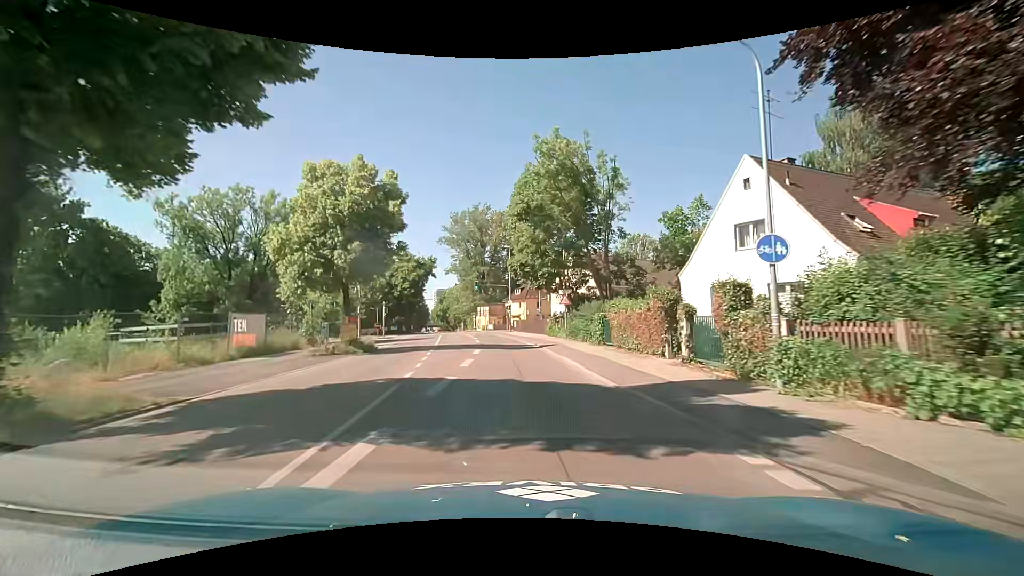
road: secondary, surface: asphalt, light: Day
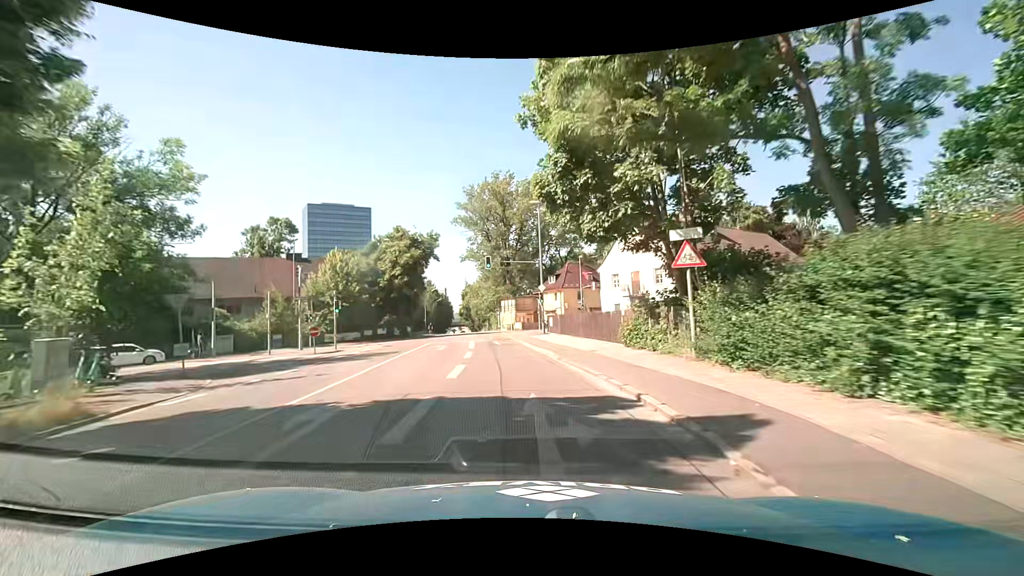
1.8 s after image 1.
(-0.6, +21.9) m; -3°
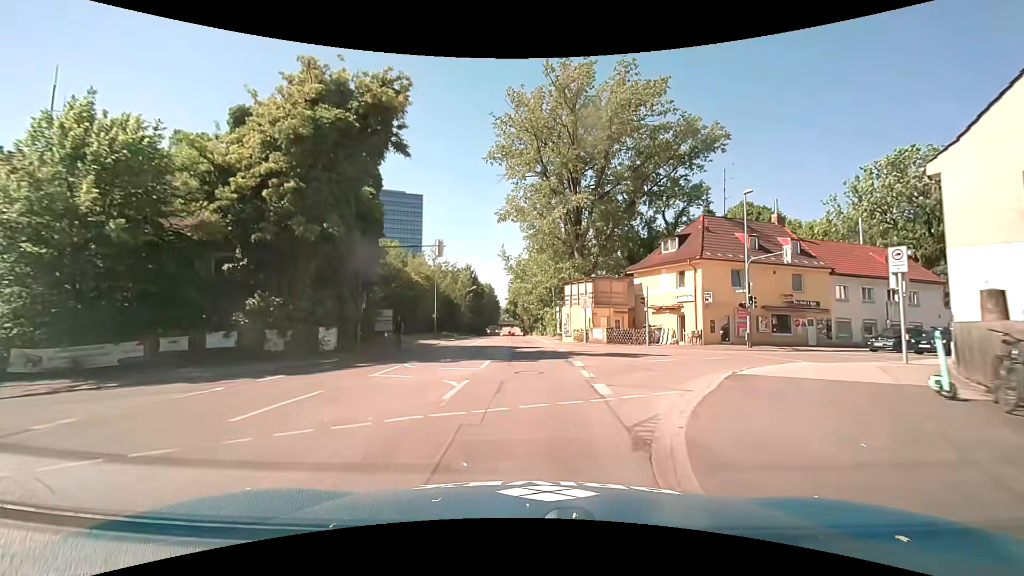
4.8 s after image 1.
(-2.6, +36.8) m; -7°
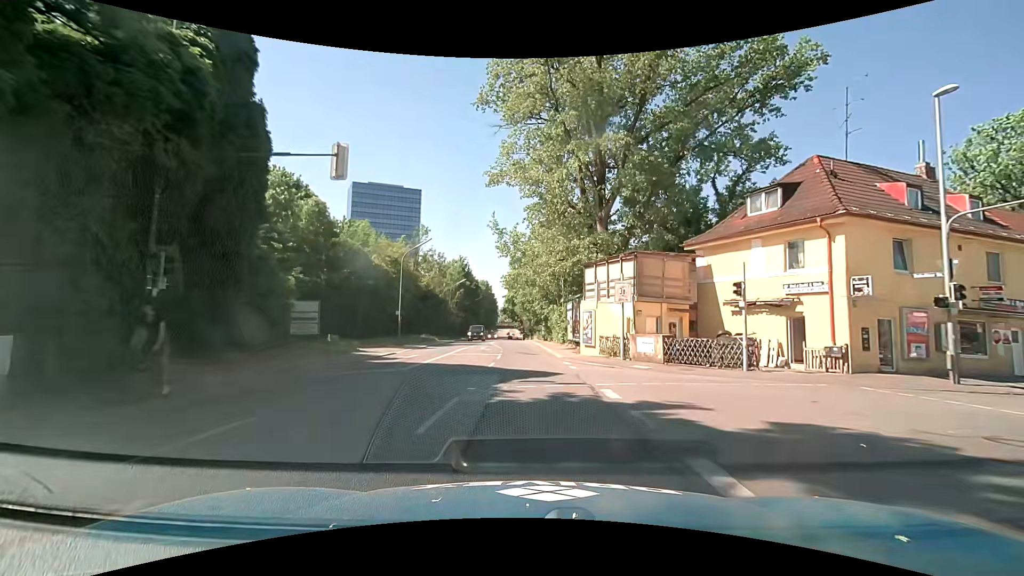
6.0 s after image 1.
(0.0, +14.8) m; 0°
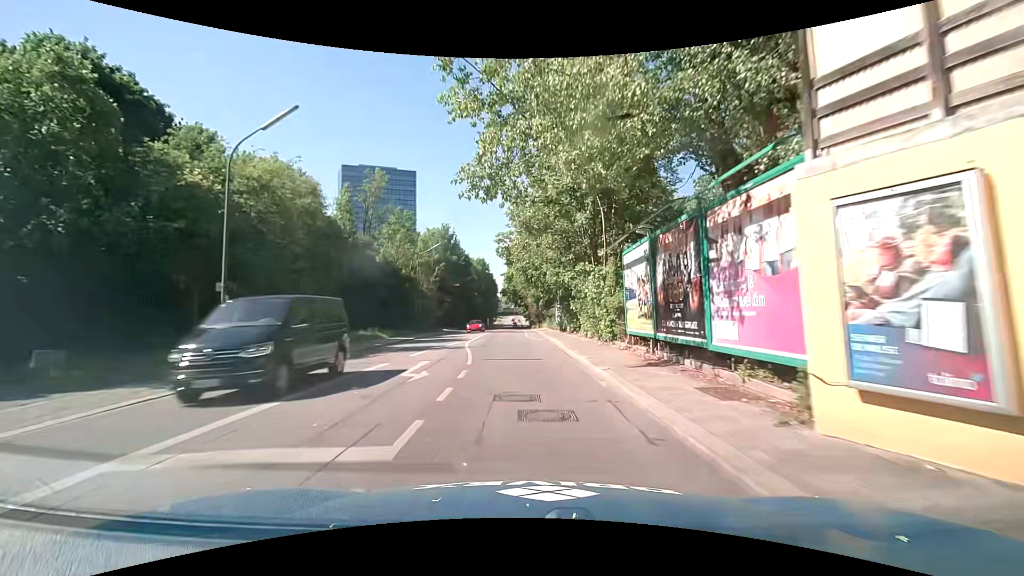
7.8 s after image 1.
(-0.1, +22.7) m; -1°
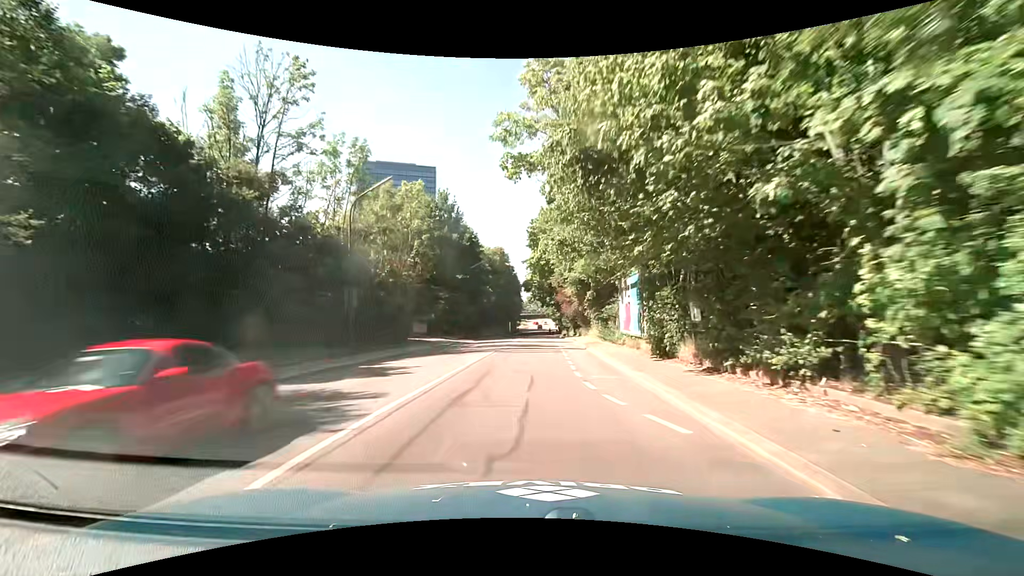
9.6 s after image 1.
(-0.6, +23.5) m; -2°
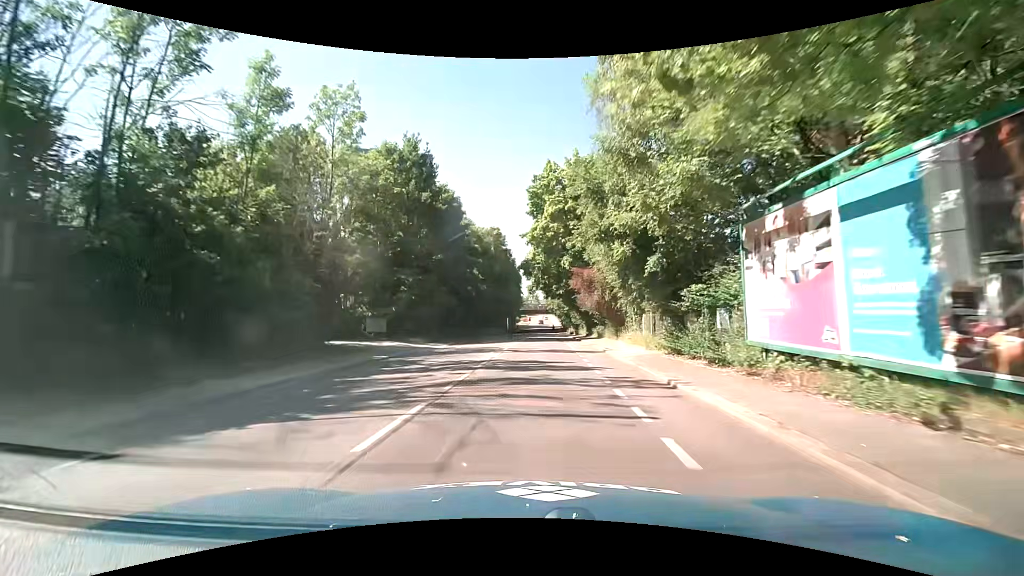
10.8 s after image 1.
(-0.3, +15.7) m; 0°
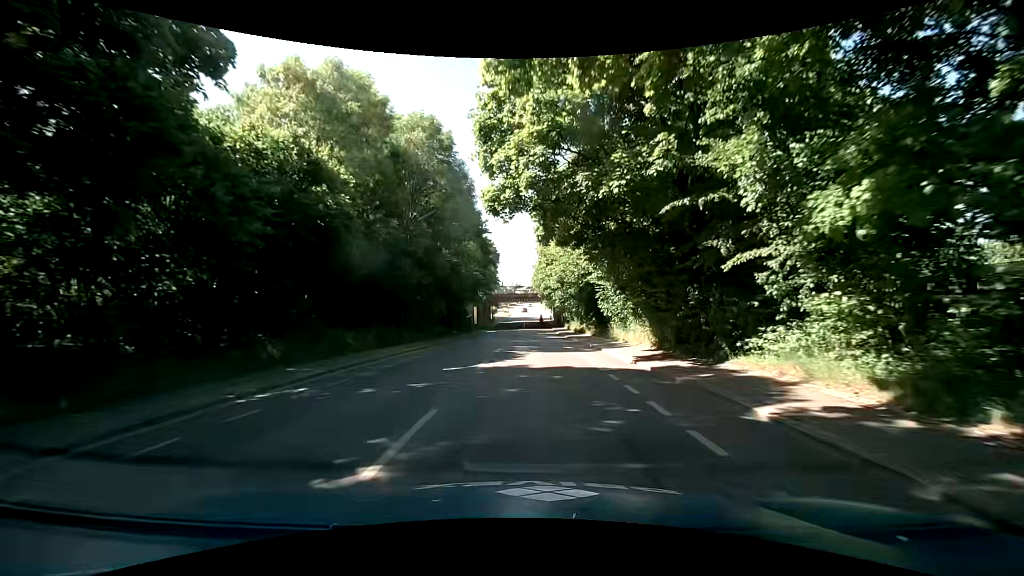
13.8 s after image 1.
(+0.5, +36.9) m; +2°
